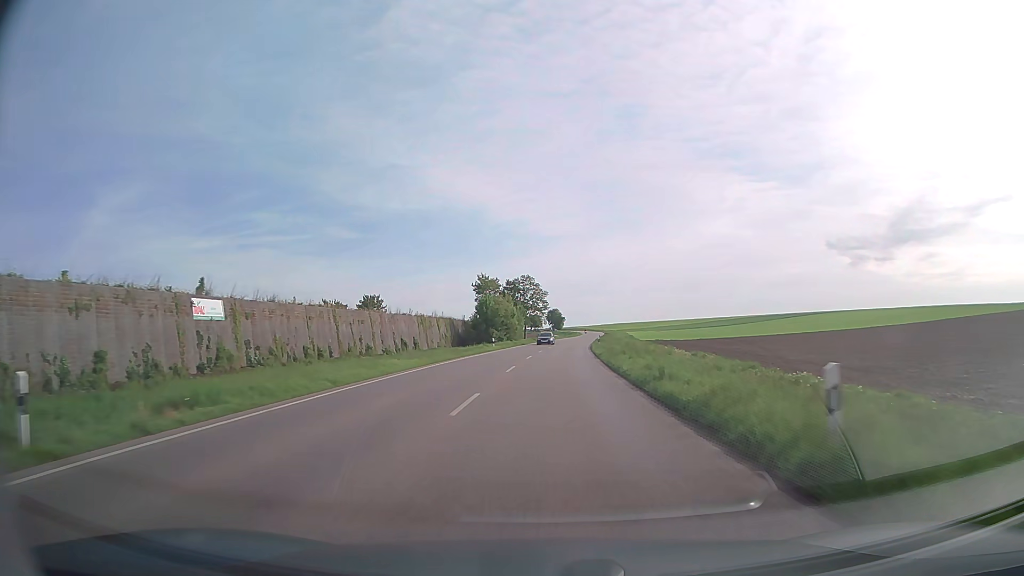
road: secondary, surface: asphalt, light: Day
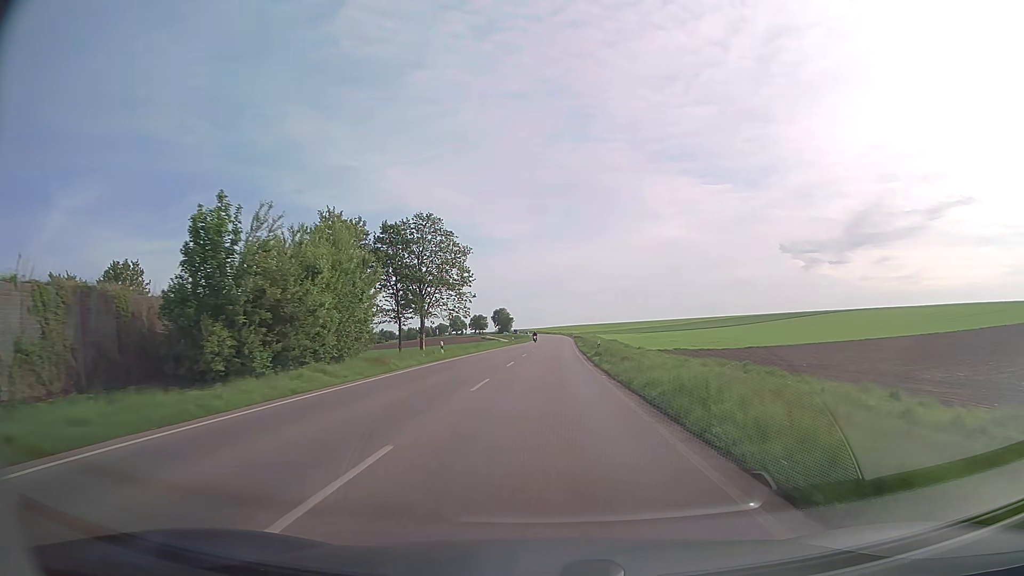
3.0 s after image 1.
(+2.7, +67.9) m; +4°
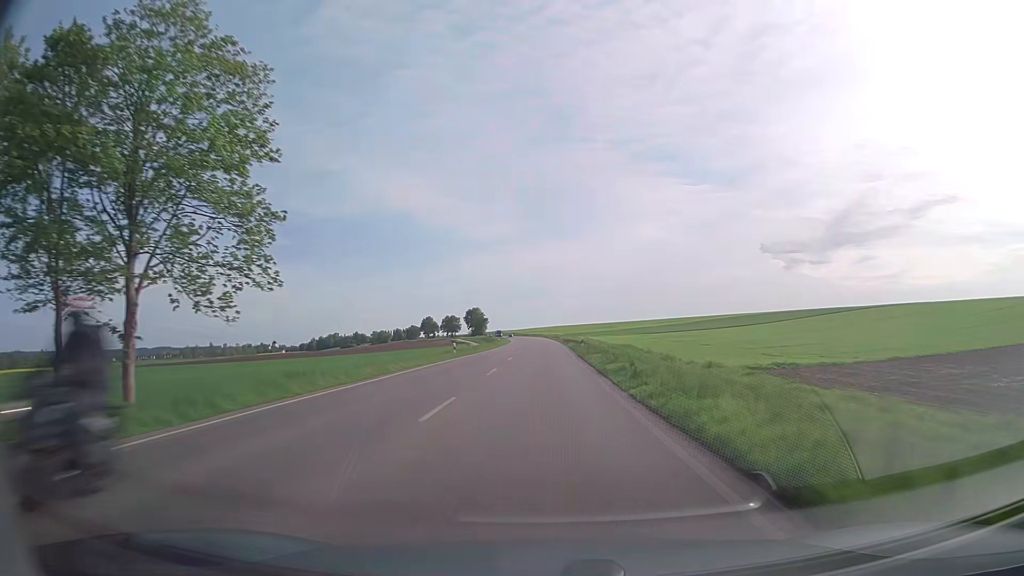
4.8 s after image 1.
(+0.6, +42.2) m; +2°
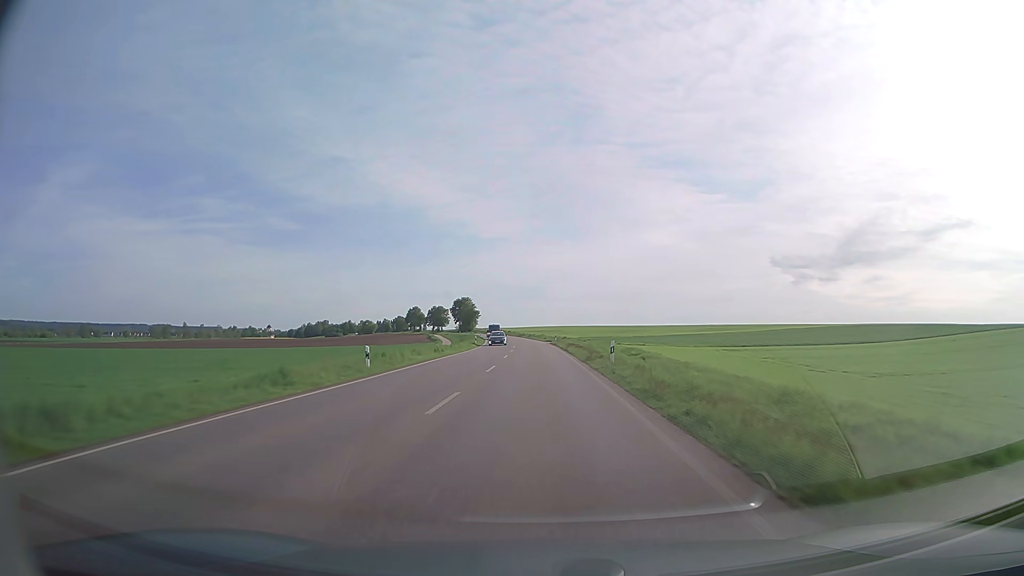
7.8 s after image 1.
(+0.1, +72.1) m; 0°
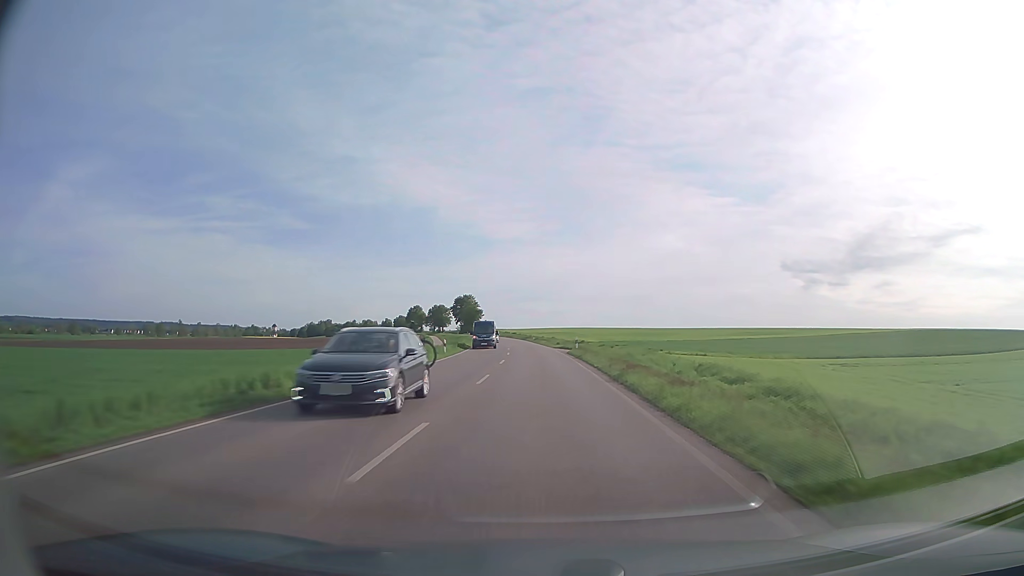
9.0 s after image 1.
(-0.2, +29.4) m; -1°
(0, +10) (0, +20) (0, +30) (-1, +40) (-1, +50) (-1, +60) (-2, +70) (-3, +80) (-3, +90) (-4, +100) m
